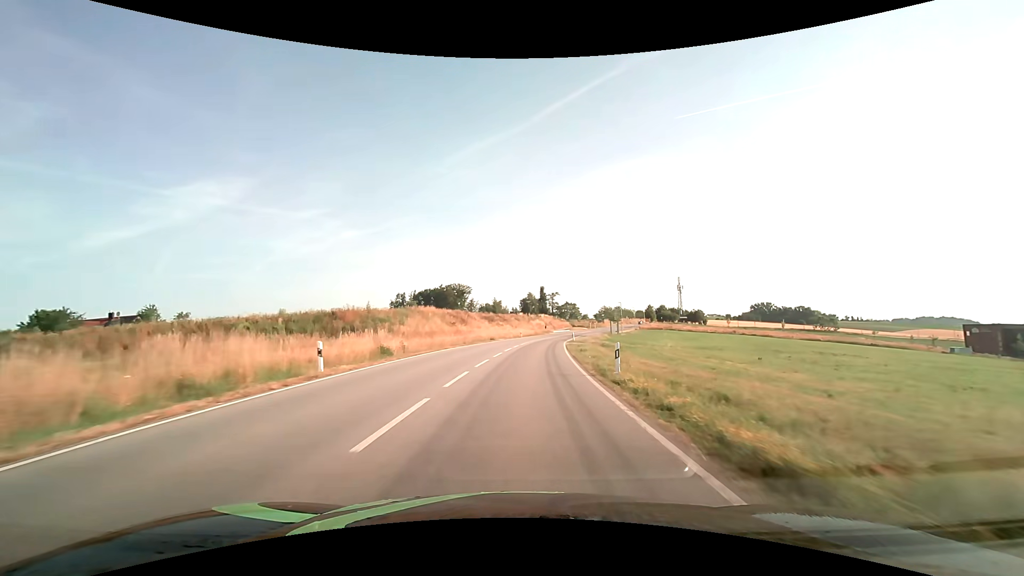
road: secondary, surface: asphalt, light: Day
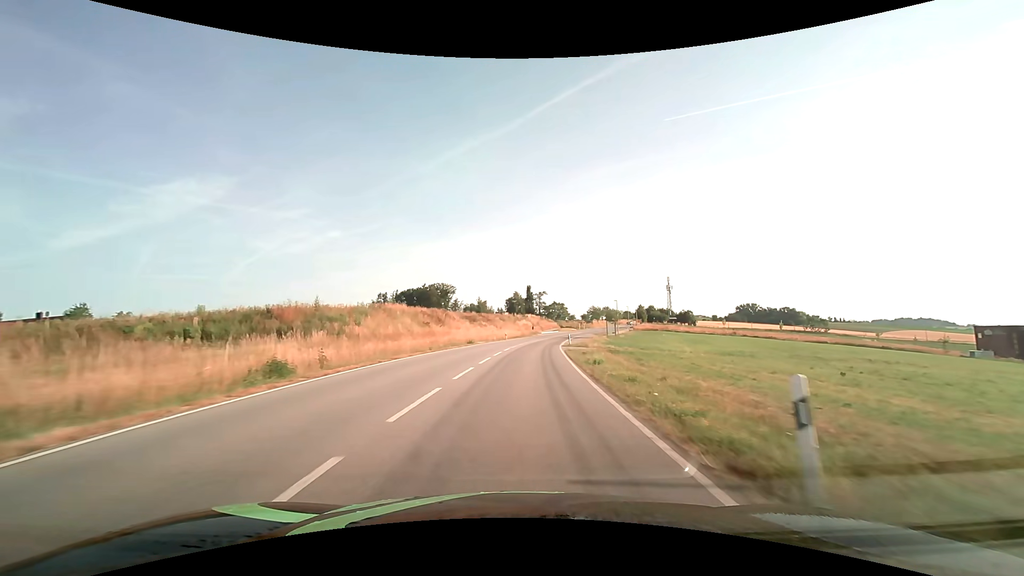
(+0.2, +10.2) m; +2°
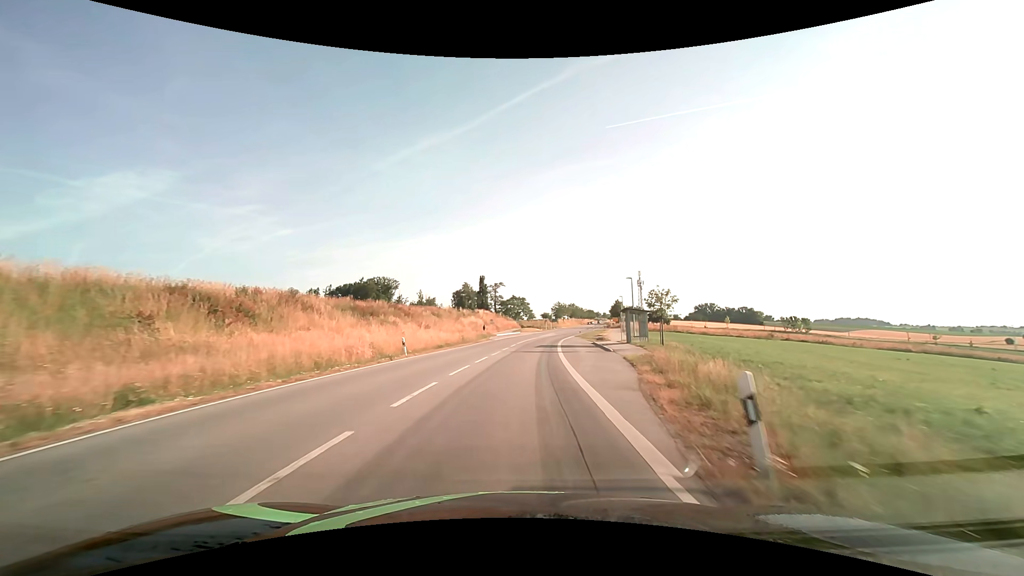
(+2.0, +40.9) m; +5°
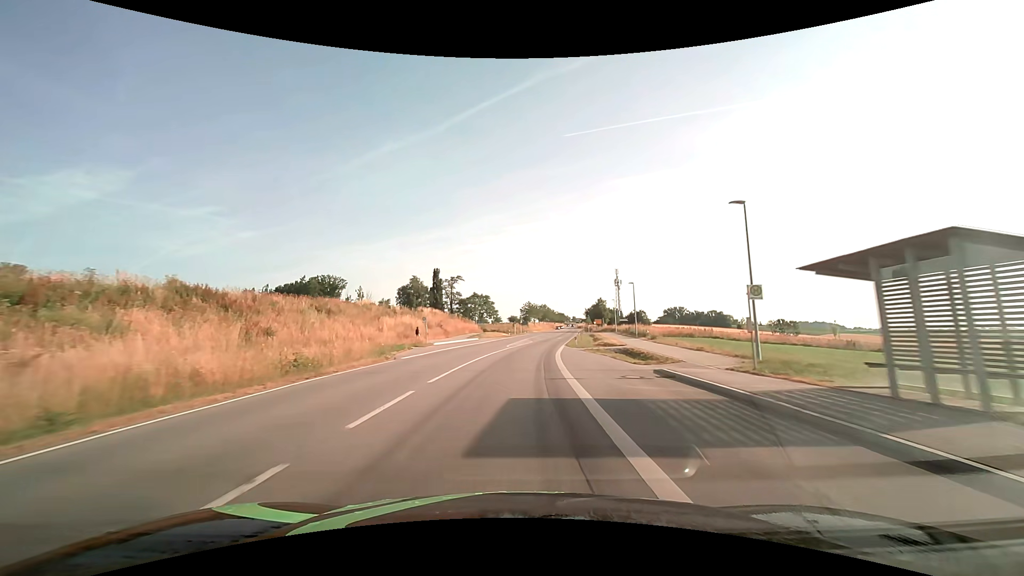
(+1.3, +31.5) m; +4°
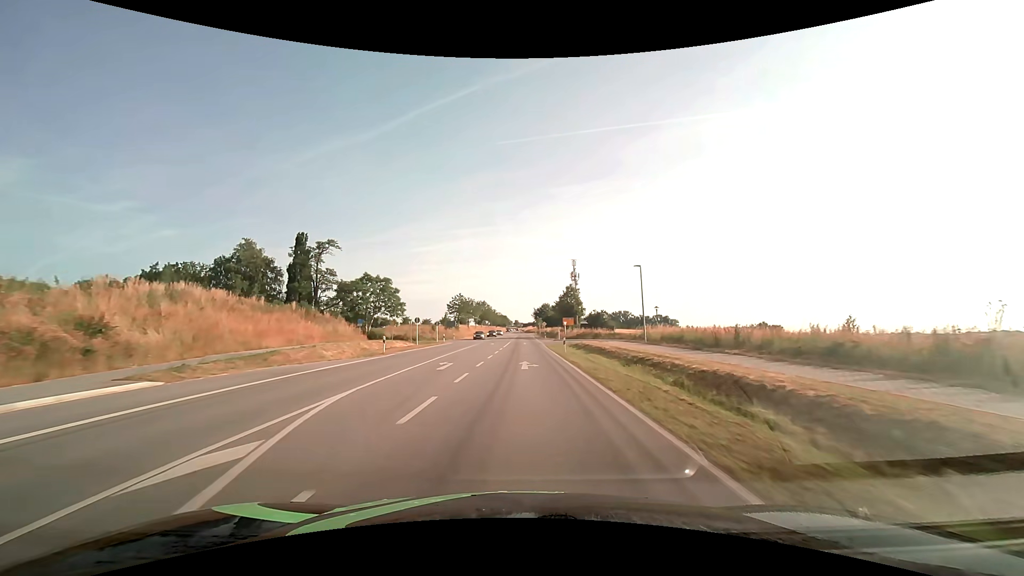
(+3.4, +55.1) m; +7°
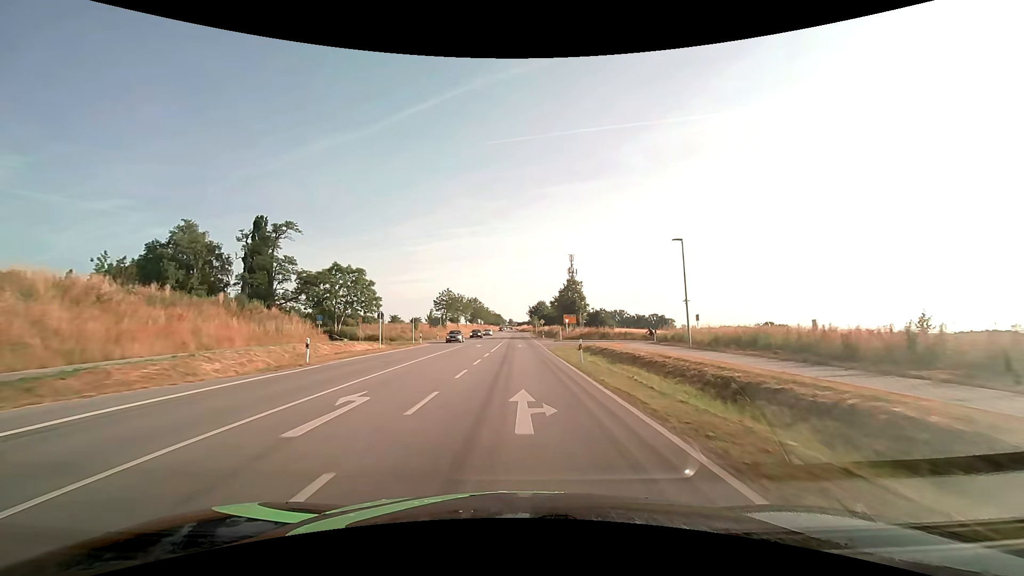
(+0.1, +11.7) m; +1°
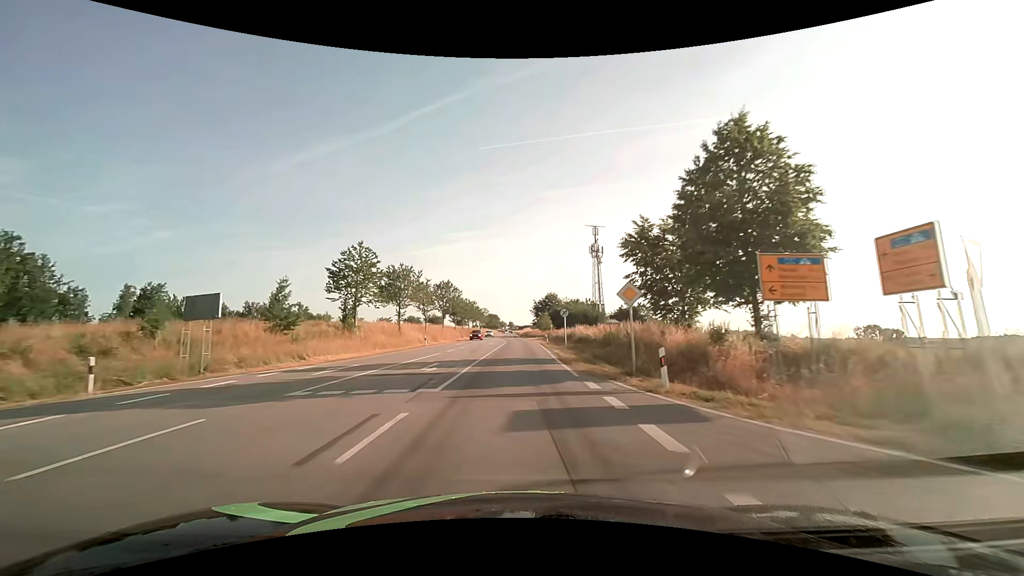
(+0.3, +61.4) m; 0°
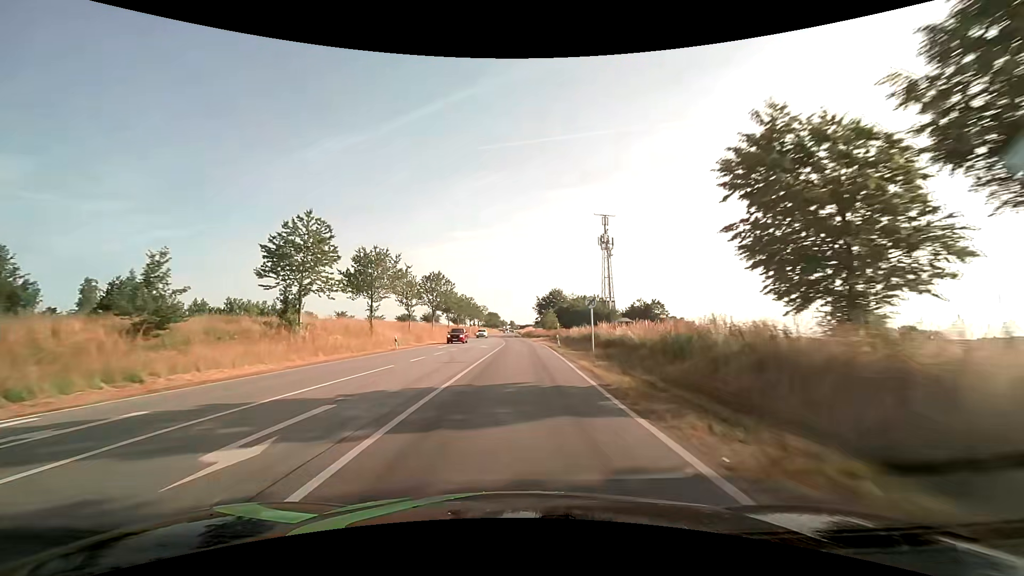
(0.0, +12.7) m; 0°
(0, +10) (0, +20) (0, +30) (0, +40) (0, +50) (-1, +60) (-1, +70) (-1, +80) (-2, +90) (-2, +100) m
